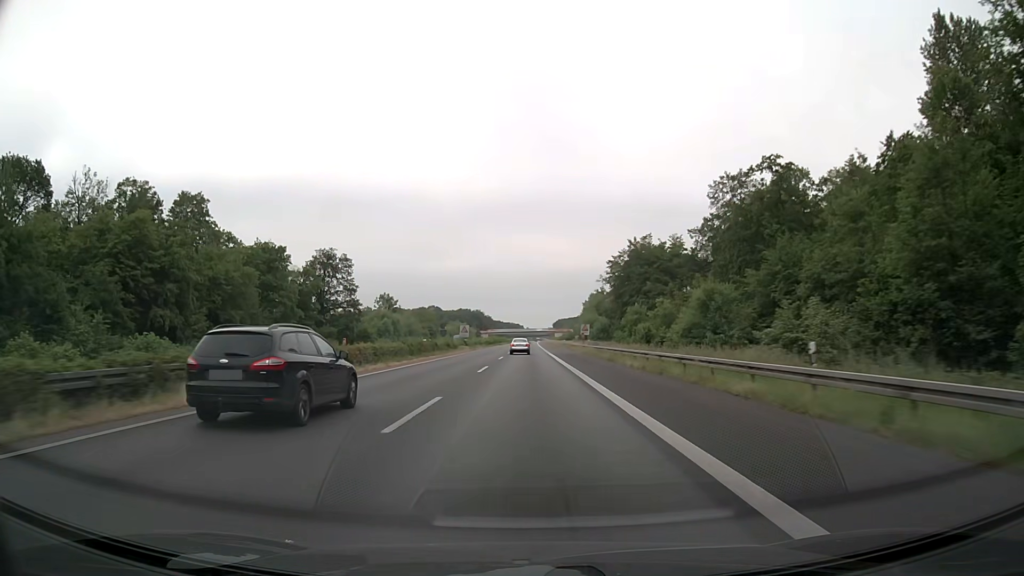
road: motorway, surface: asphalt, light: Day
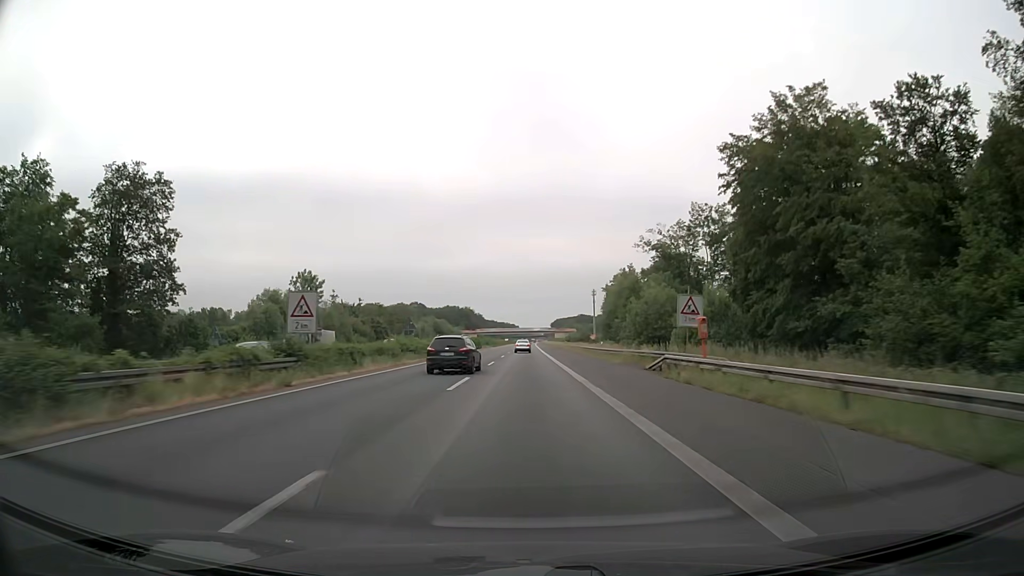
(+0.1, +63.4) m; 0°
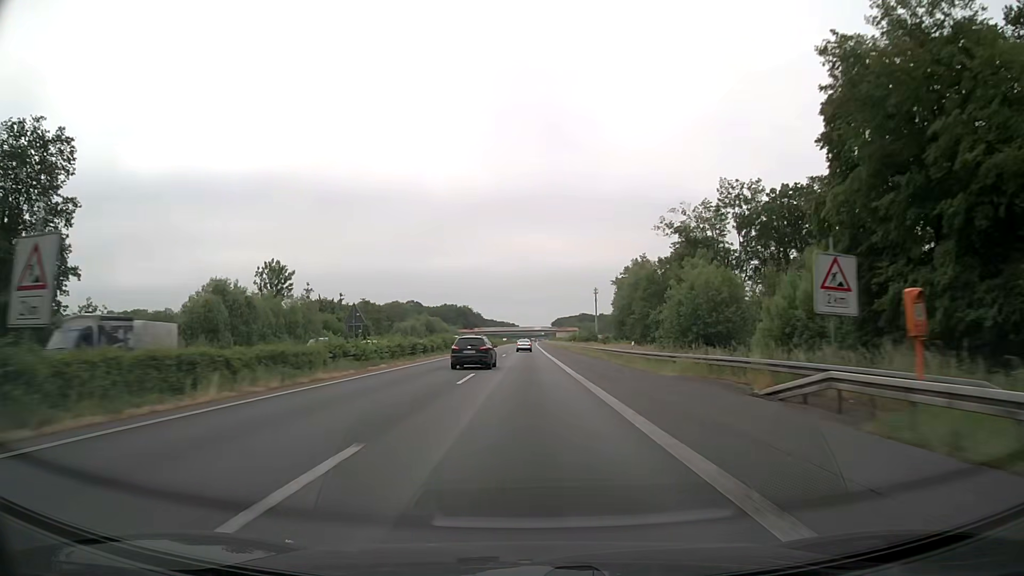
(0.0, +15.8) m; 0°
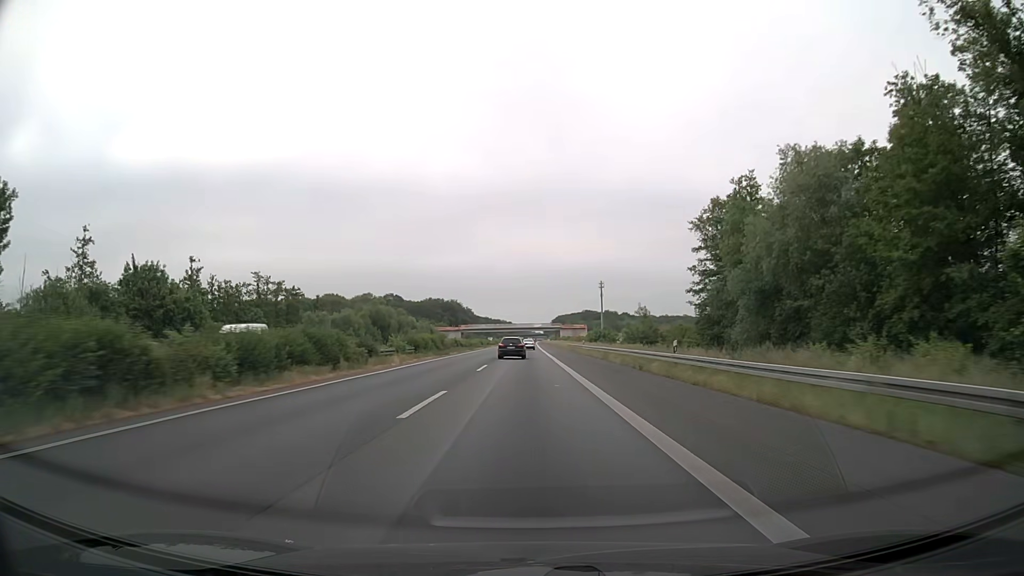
(0.0, +63.4) m; 0°
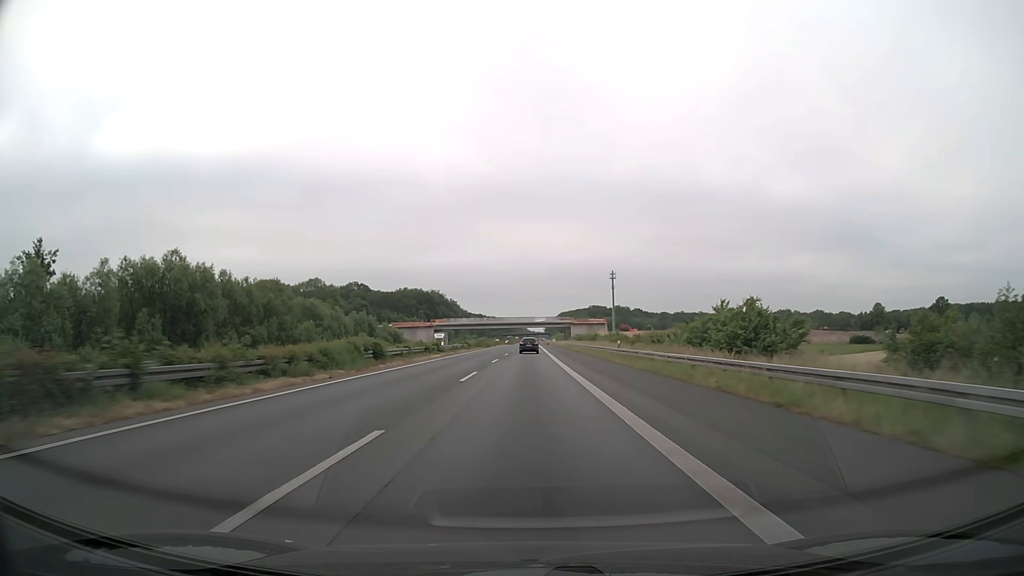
(+0.1, +79.2) m; 0°
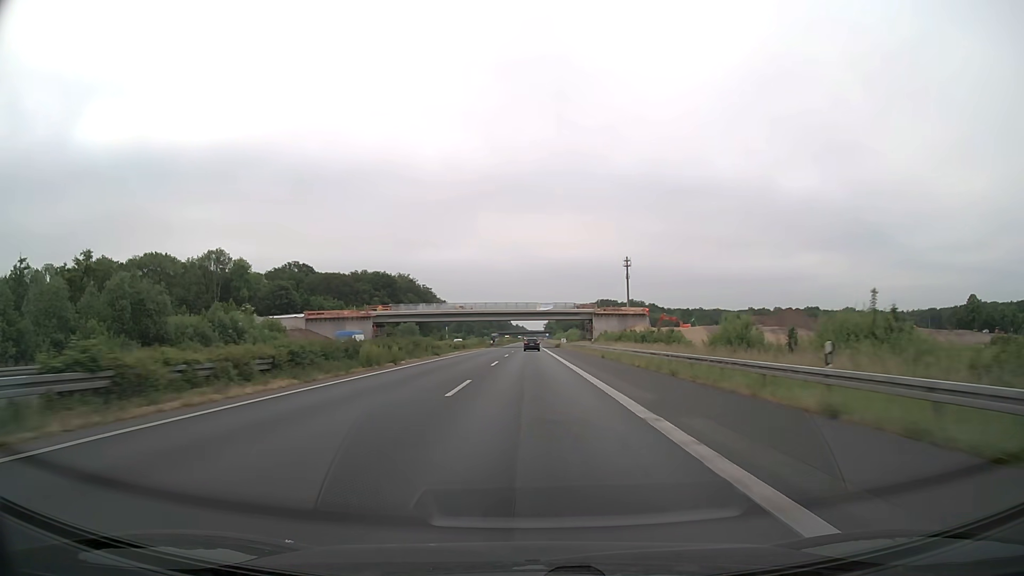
(+0.1, +79.2) m; 0°
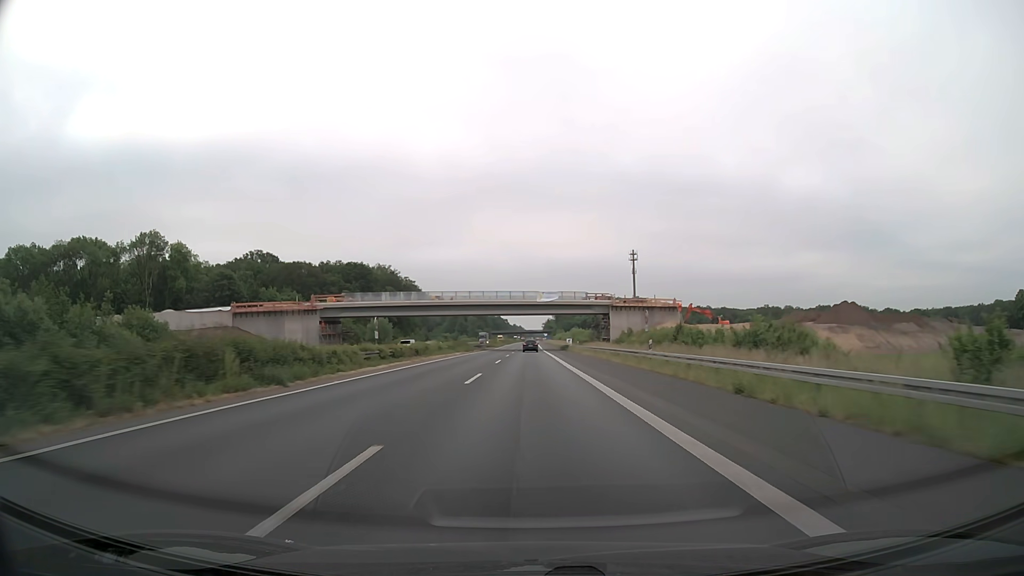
(+0.1, +31.7) m; 0°
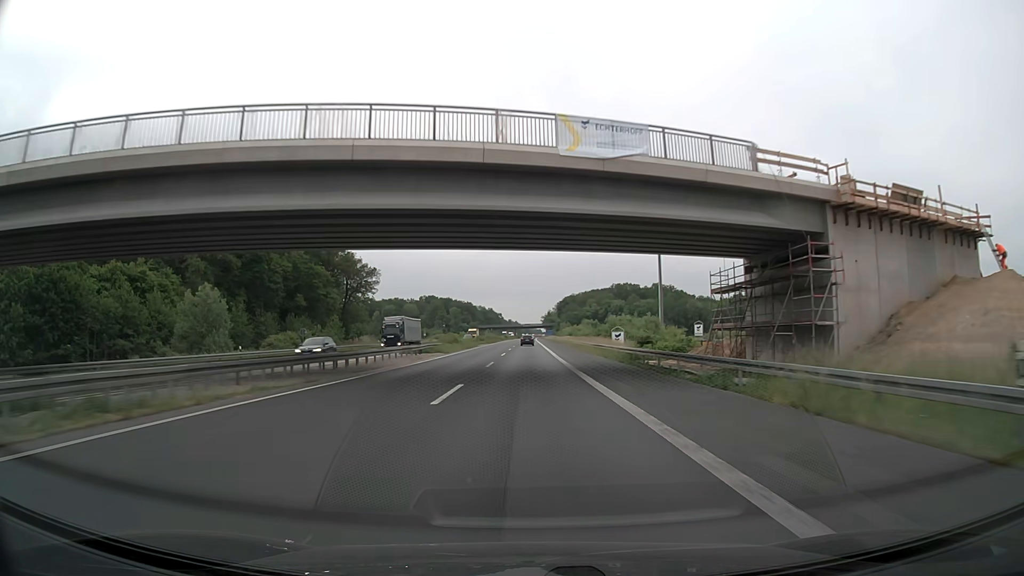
(+0.2, +79.2) m; 0°
(0, +10) (0, +20) (0, +30) (0, +40) (0, +50) (0, +60) (0, +70) (0, +80) (0, +90) (0, +100) m
